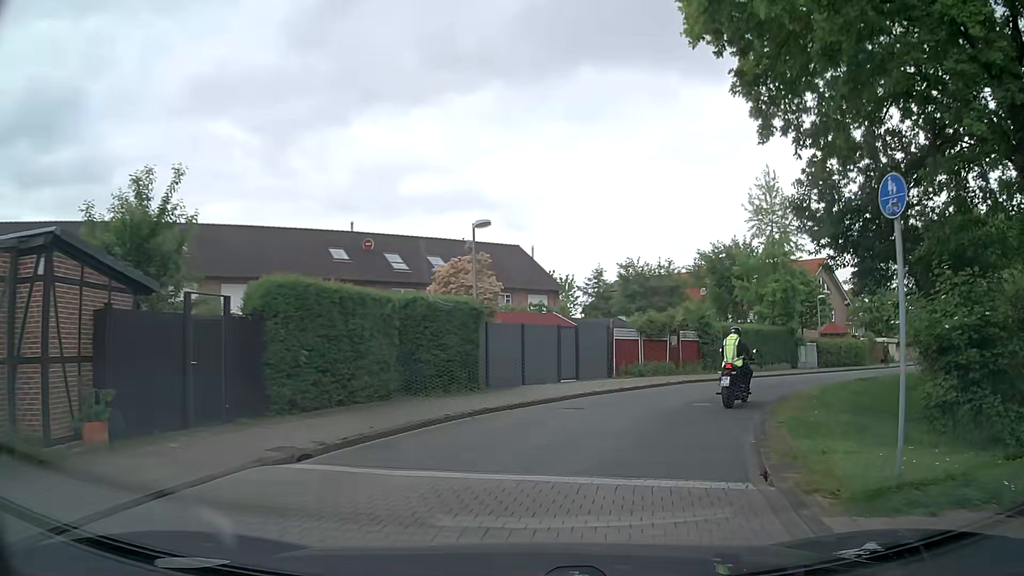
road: residential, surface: asphalt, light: Day
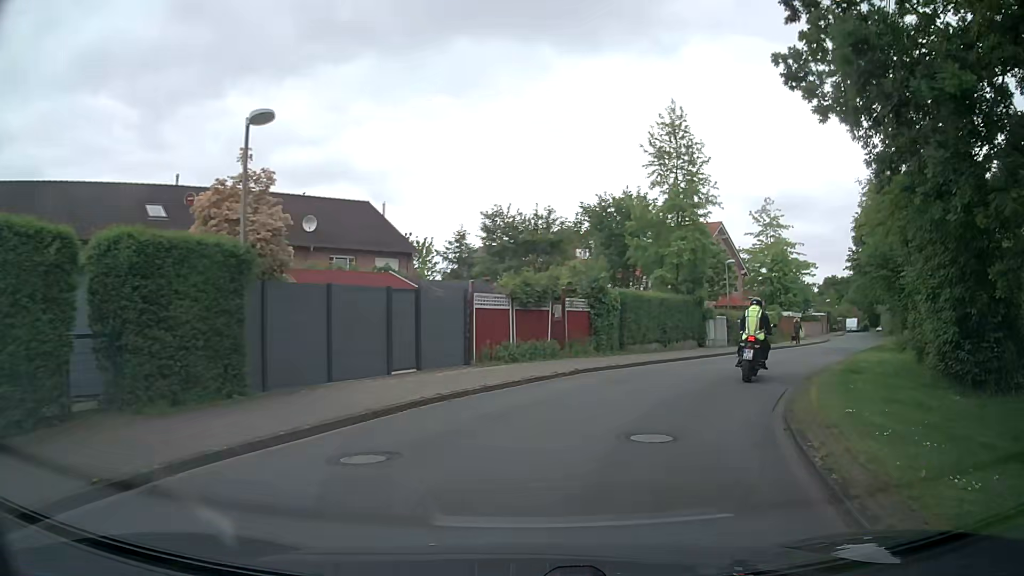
(+0.5, +7.7) m; +11°
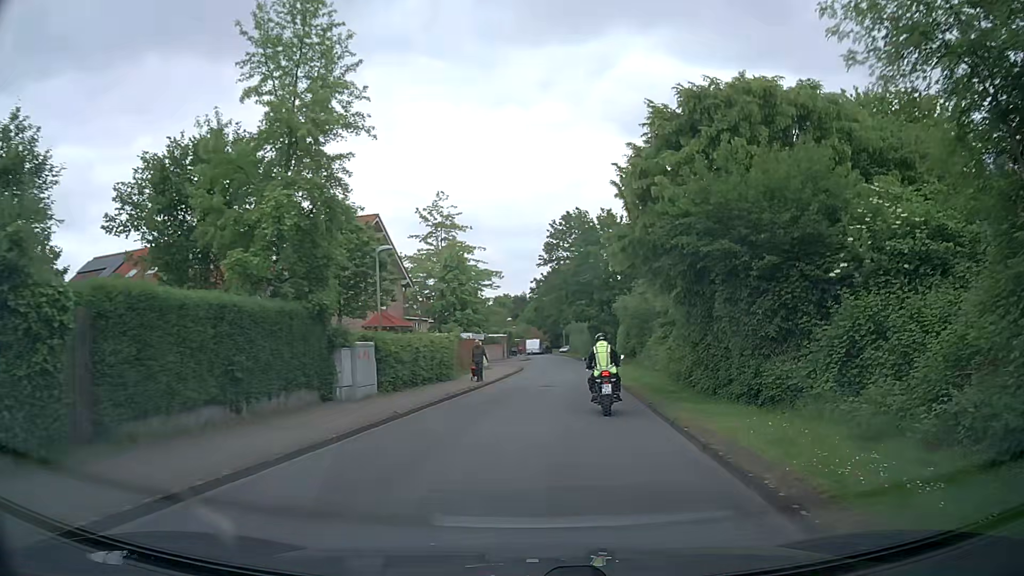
(+3.7, +15.4) m; +27°
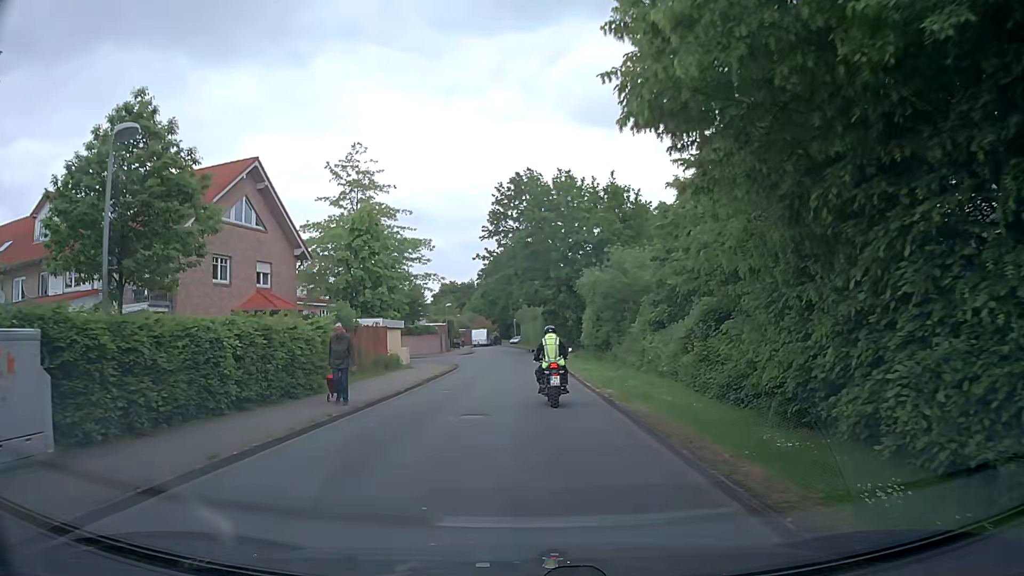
(+0.8, +12.9) m; +4°
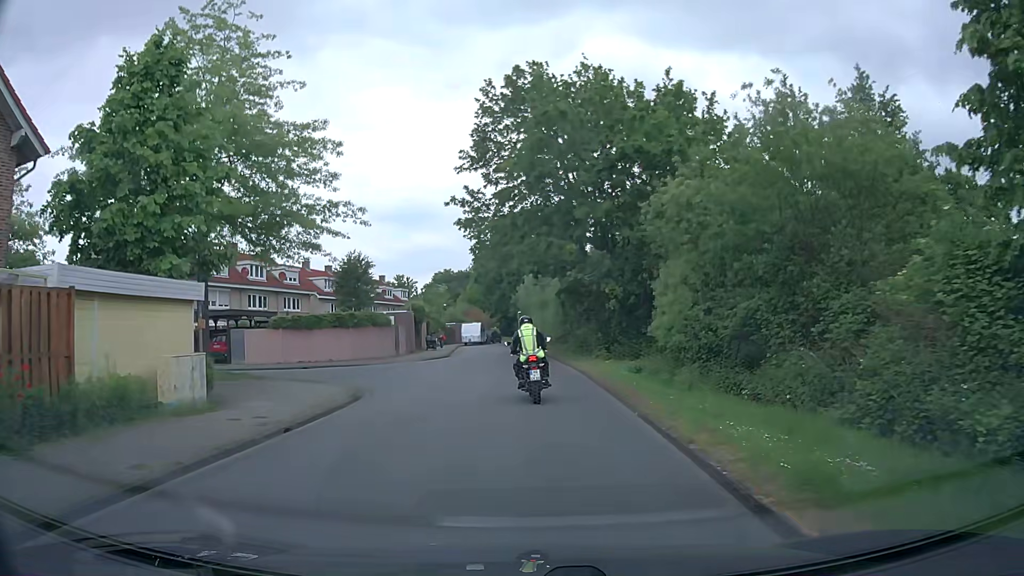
(+0.2, +23.2) m; -1°
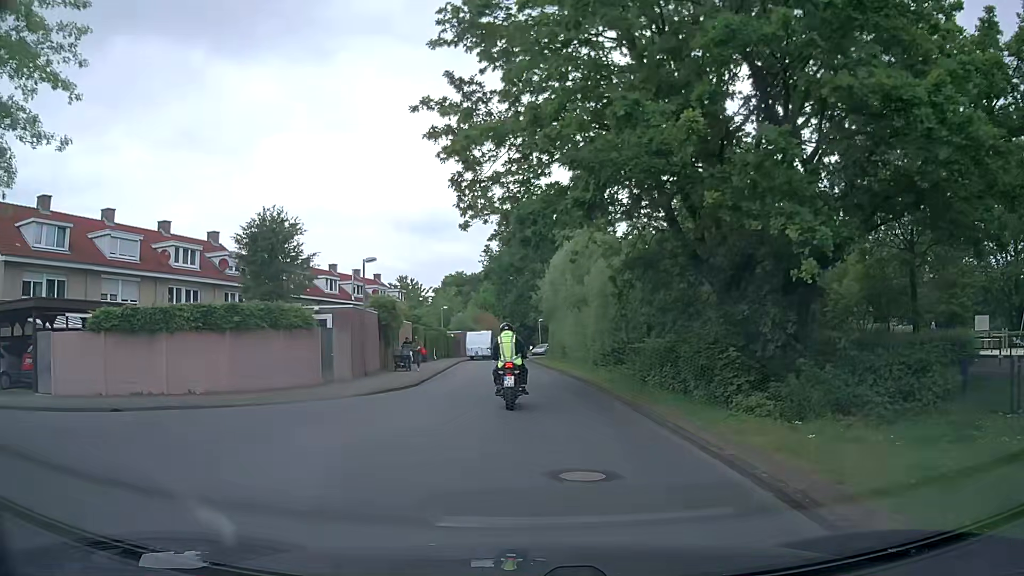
(-0.3, +17.5) m; -1°
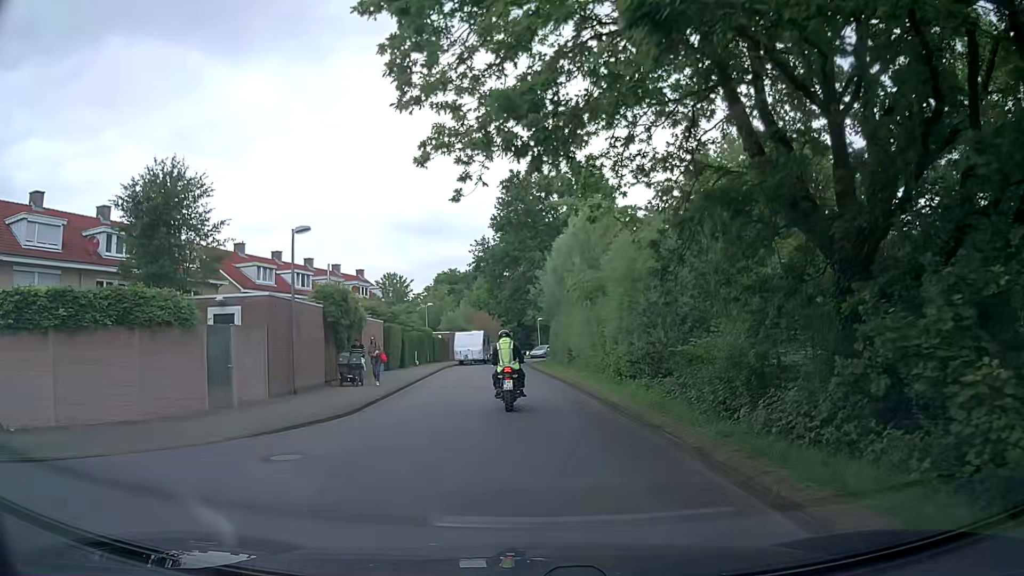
(0.0, +8.1) m; +2°
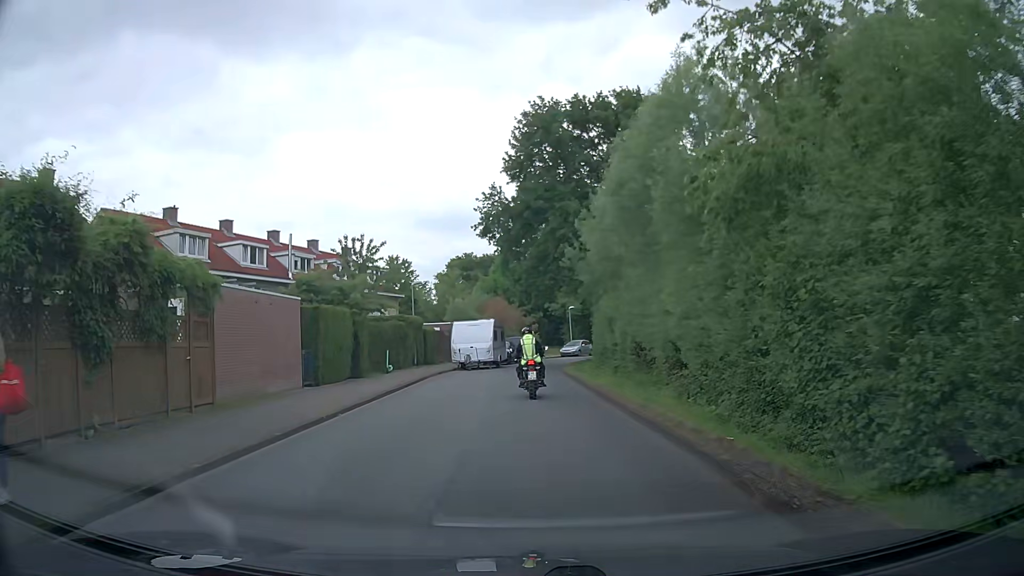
(-0.7, +16.5) m; -4°
(0, +10) (0, +20) (0, +30) (+1, +40) (+3, +50) (+6, +59) (+11, +68) (+18, +75) (+25, +82) (+33, +88) m
